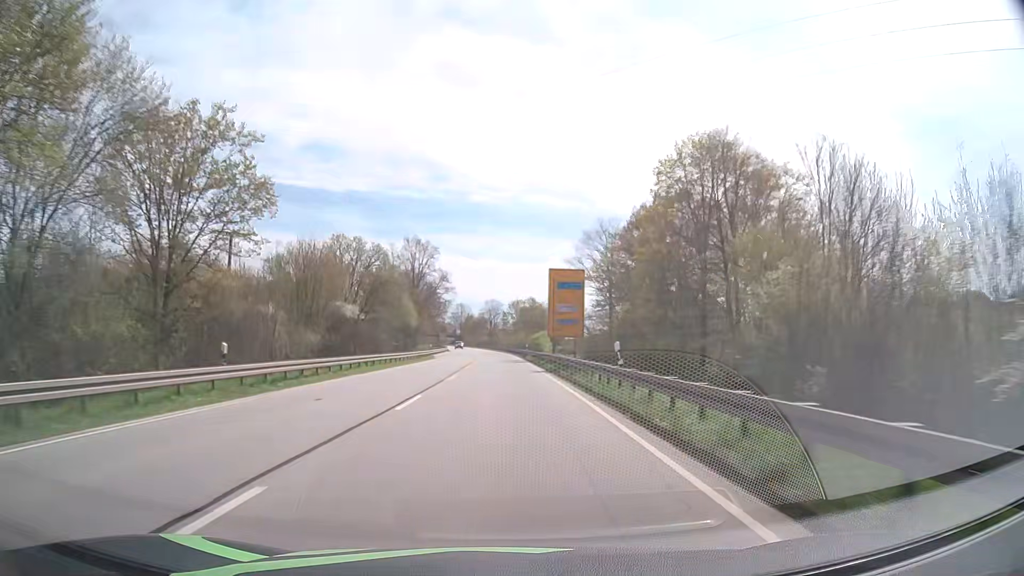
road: primary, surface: asphalt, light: Day
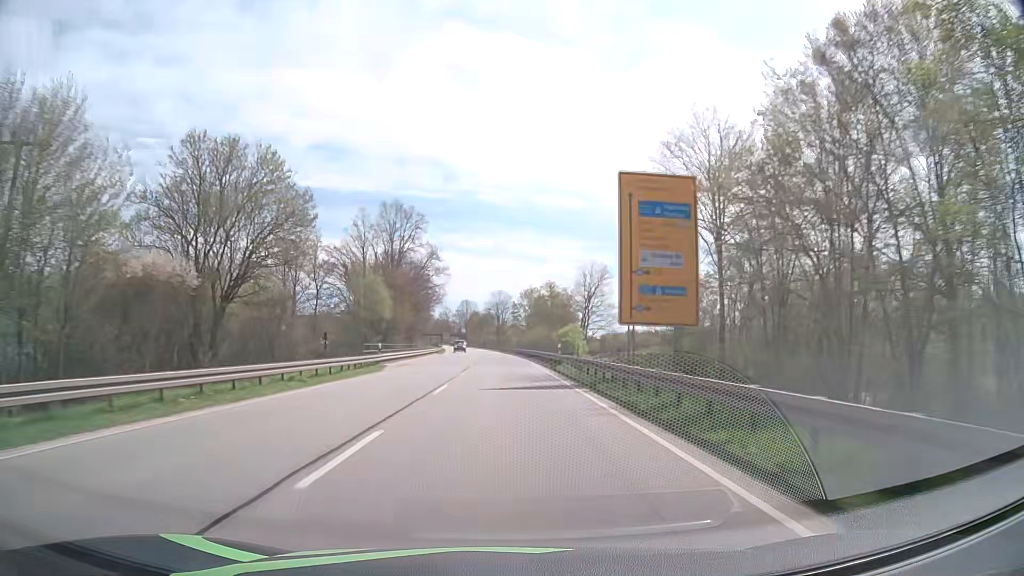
(-0.3, +31.8) m; -1°
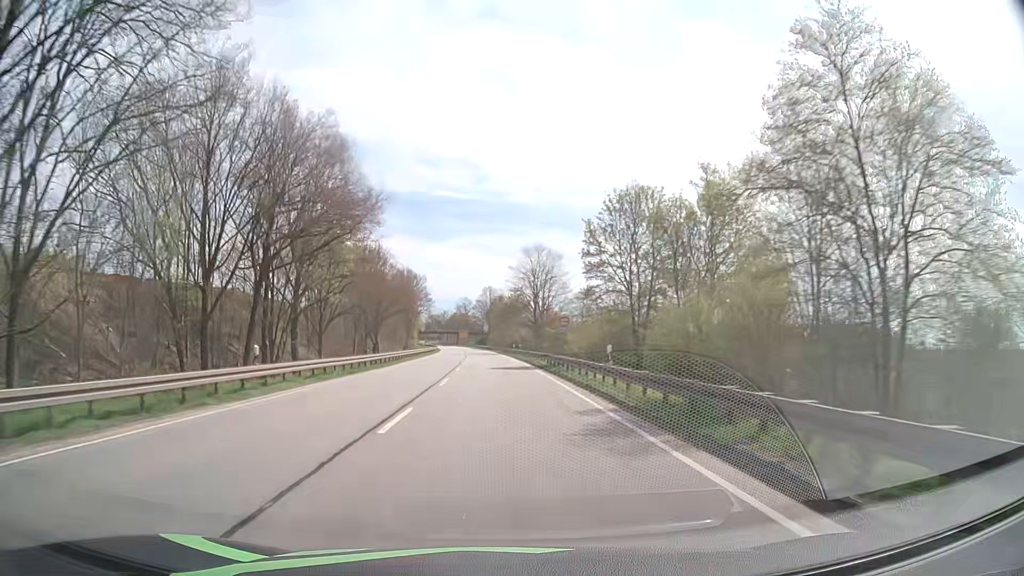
(-1.6, +79.5) m; -2°
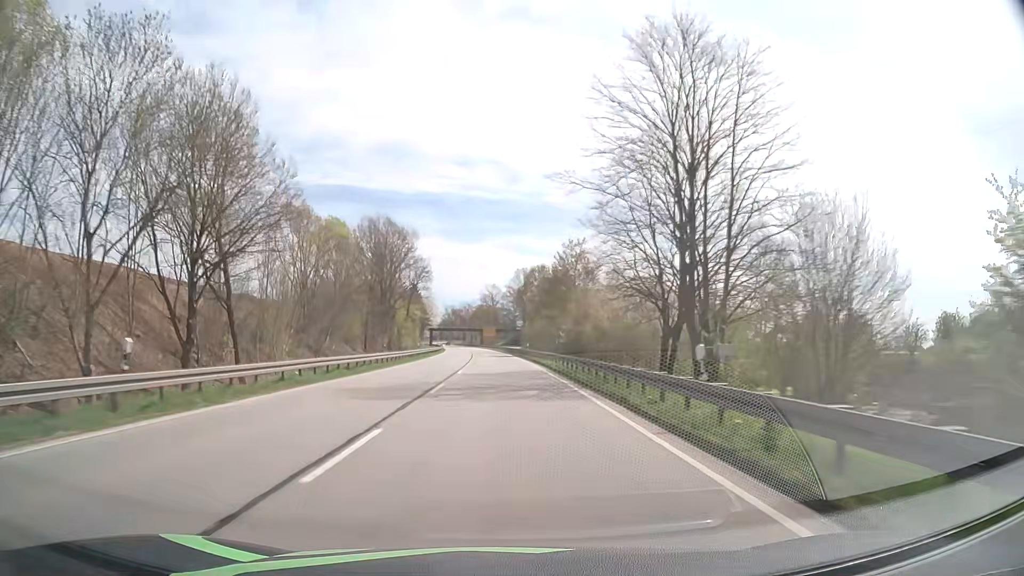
(-1.8, +63.6) m; -3°
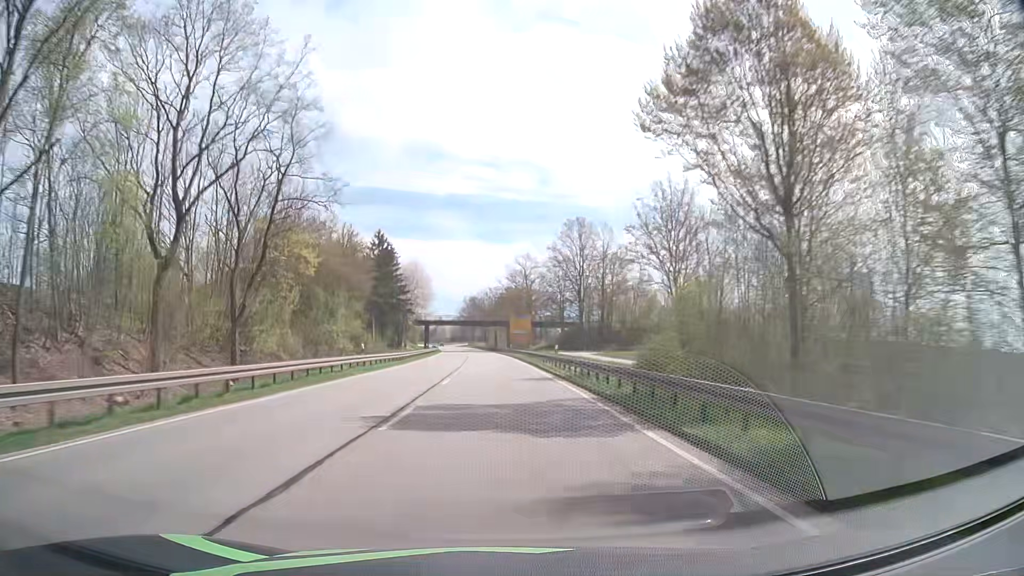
(-1.8, +79.2) m; -2°
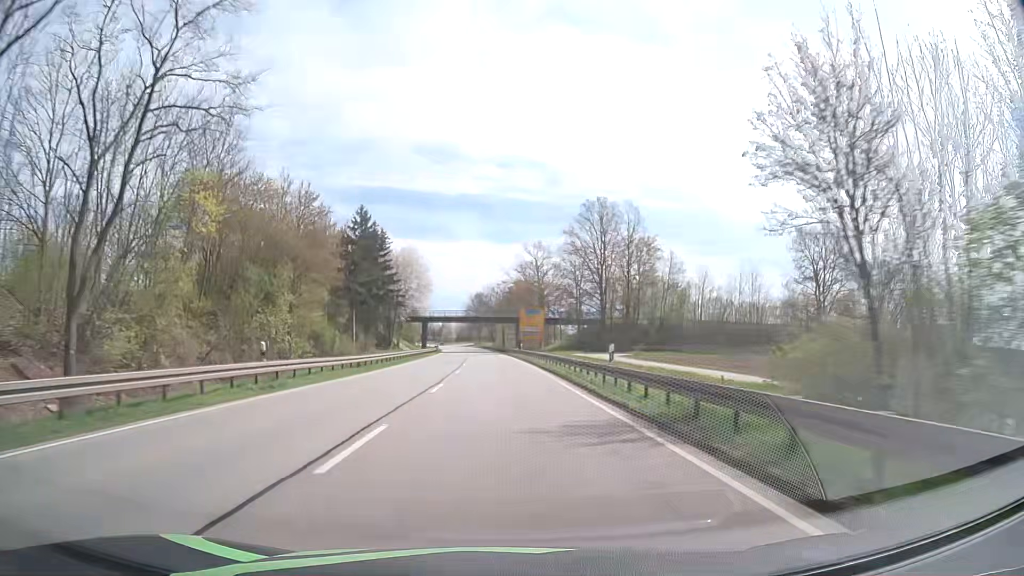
(-0.2, +15.8) m; -1°
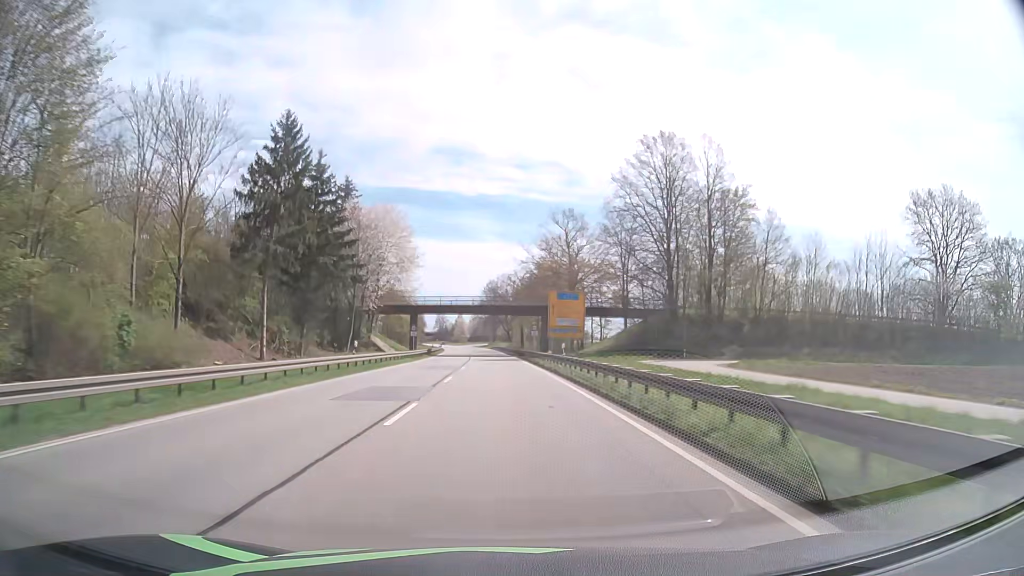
(-0.5, +31.6) m; -2°
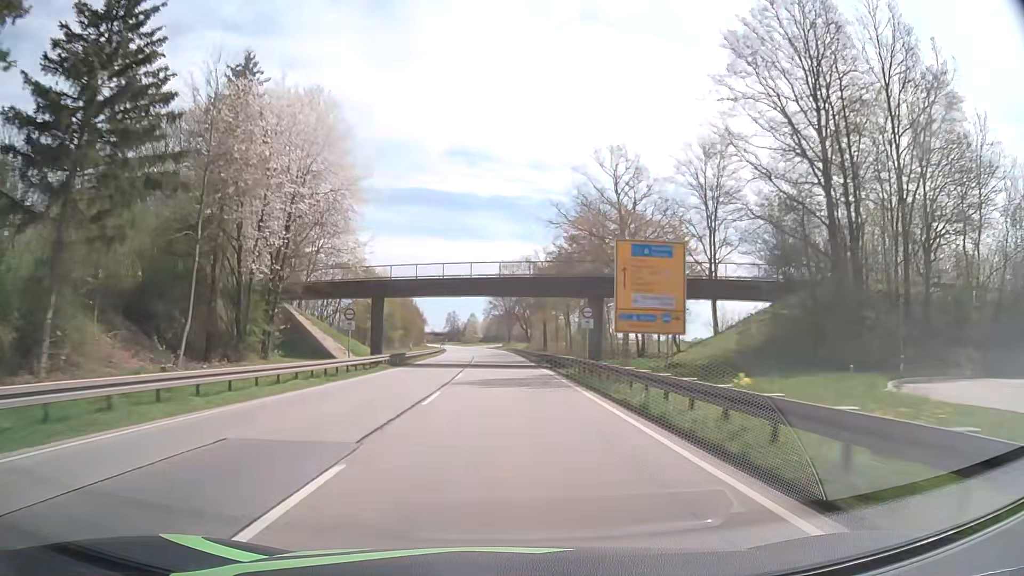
(-0.3, +31.6) m; -1°
(0, +10) (0, +20) (0, +30) (-1, +40) (-1, +50) (-1, +60) (-2, +70) (-2, +80) (-3, +90) (-3, +100) m
